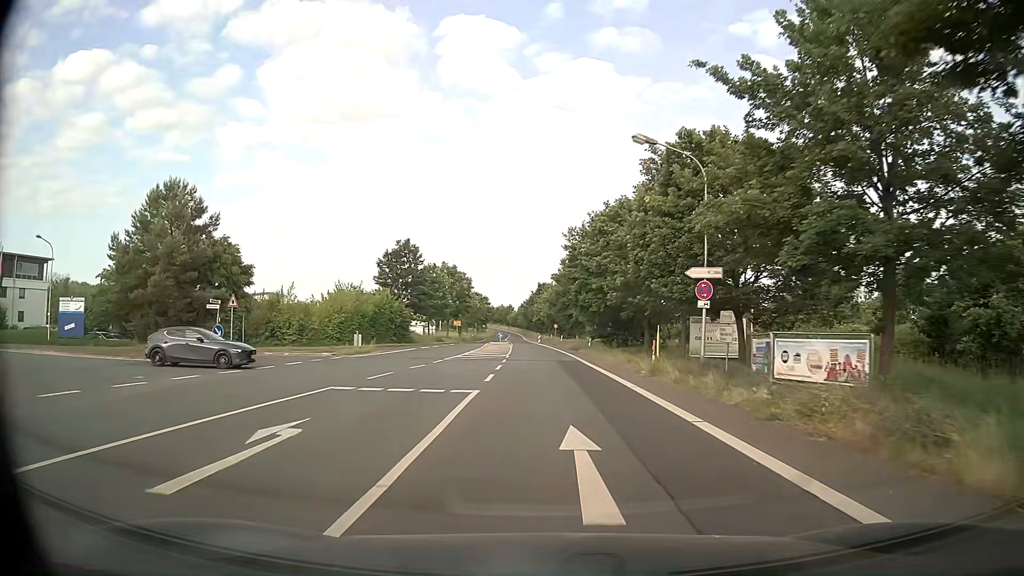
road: tertiary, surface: asphalt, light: Day
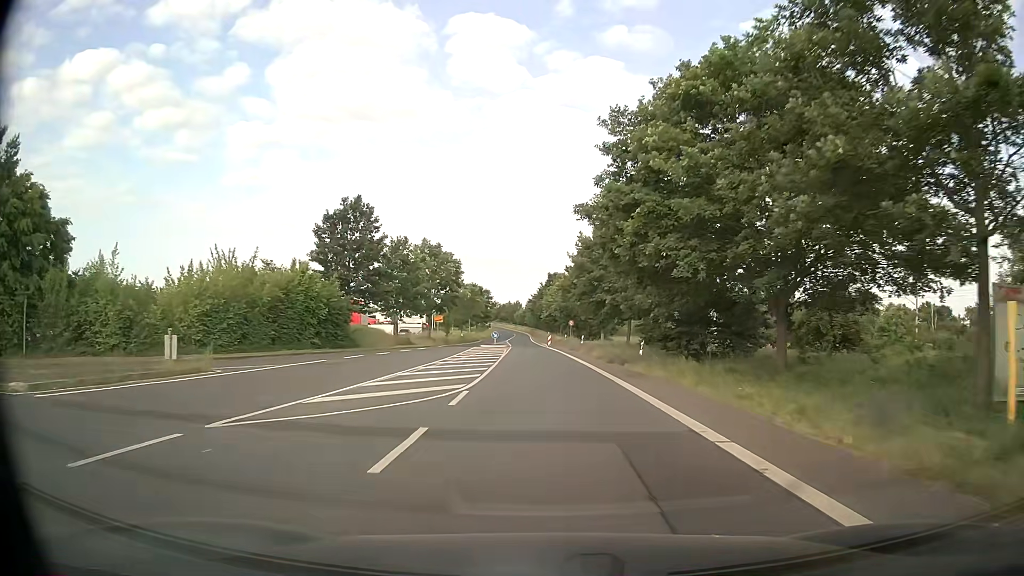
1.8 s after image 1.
(-0.1, +24.6) m; 0°
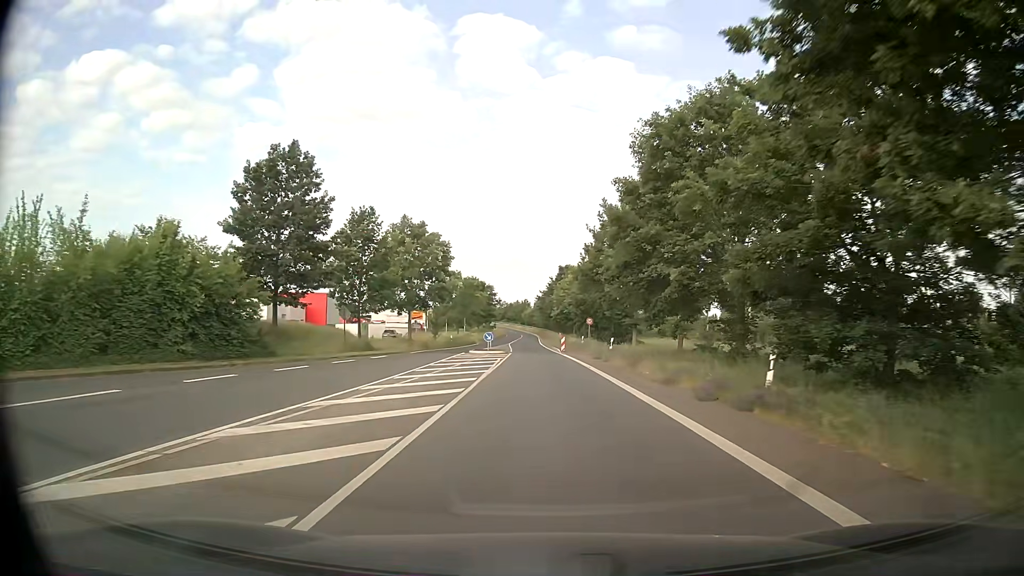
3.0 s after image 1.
(-0.4, +16.4) m; -2°
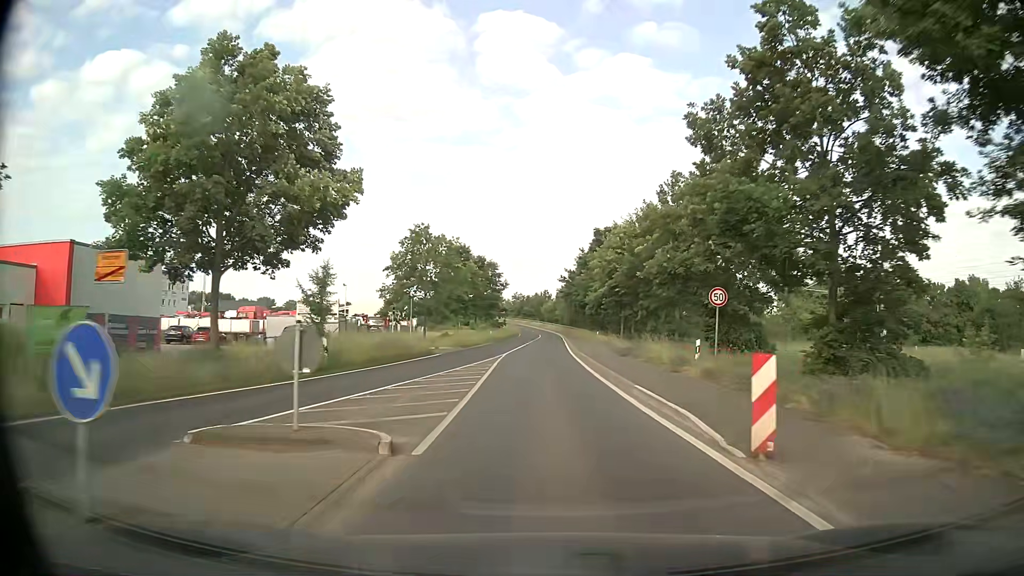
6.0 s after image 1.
(-0.7, +40.8) m; -2°
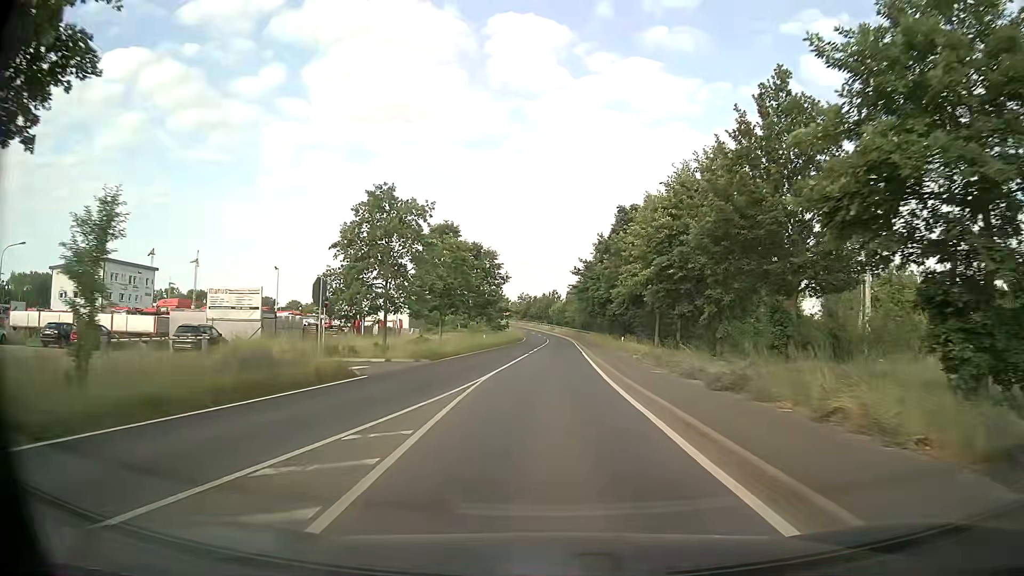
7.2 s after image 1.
(-0.1, +16.3) m; 0°
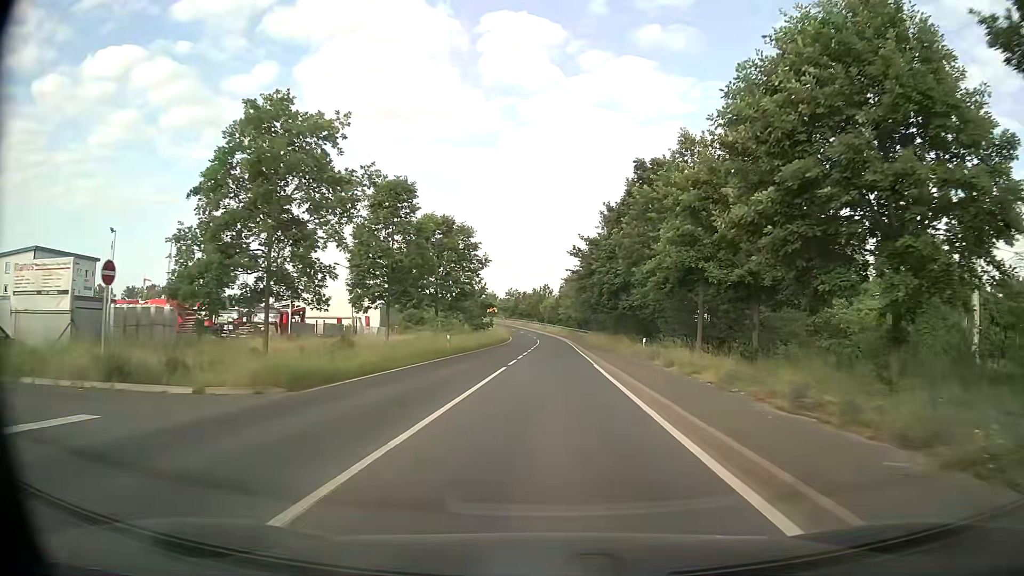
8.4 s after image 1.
(0.0, +16.2) m; 0°
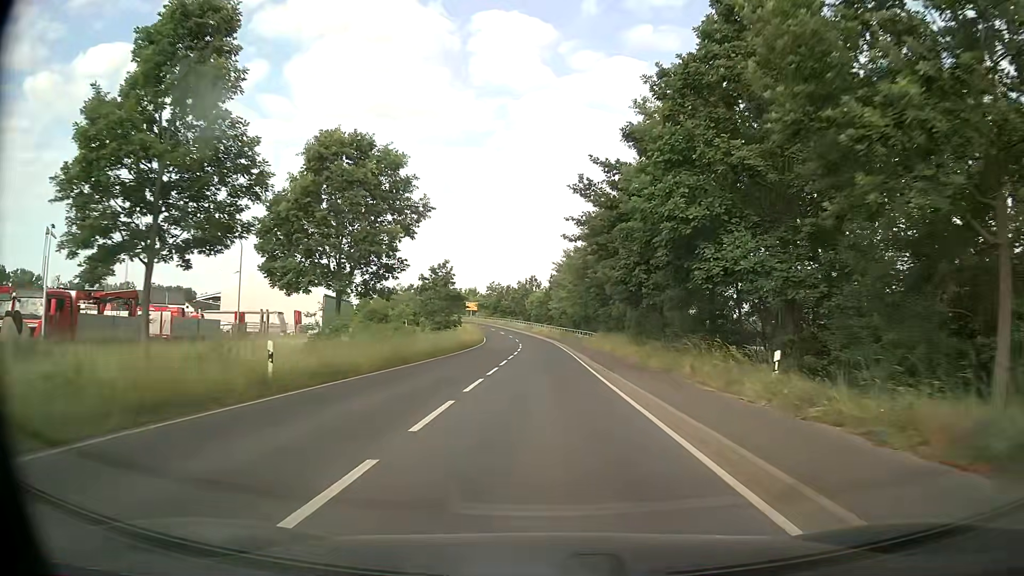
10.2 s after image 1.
(+0.3, +24.2) m; +1°
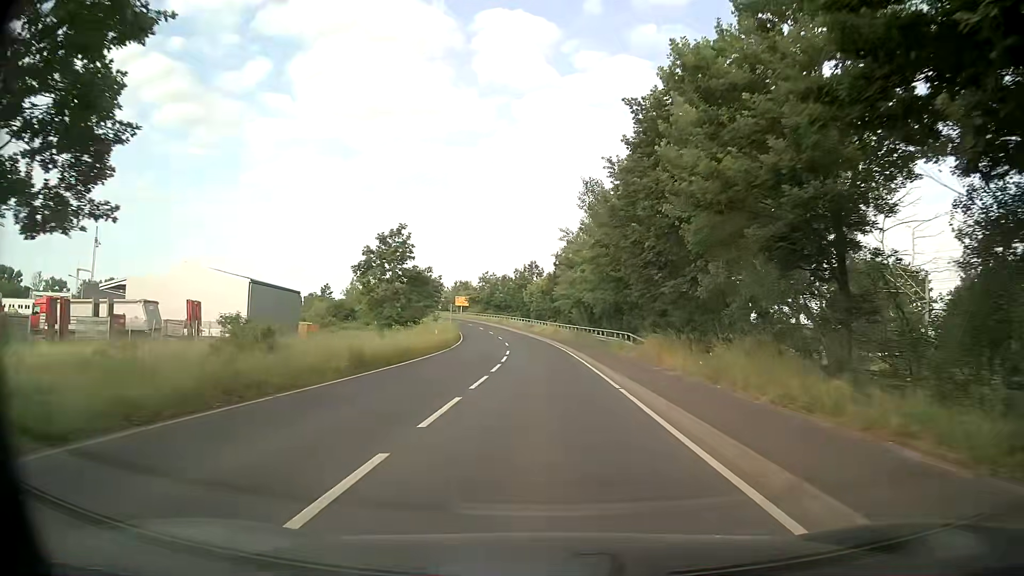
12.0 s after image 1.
(-0.2, +24.3) m; -1°
(0, +10) (0, +20) (0, +30) (-1, +40) (-1, +50) (-2, +60) (-4, +70) (-5, +80) (-7, +89) (-10, +99) m
